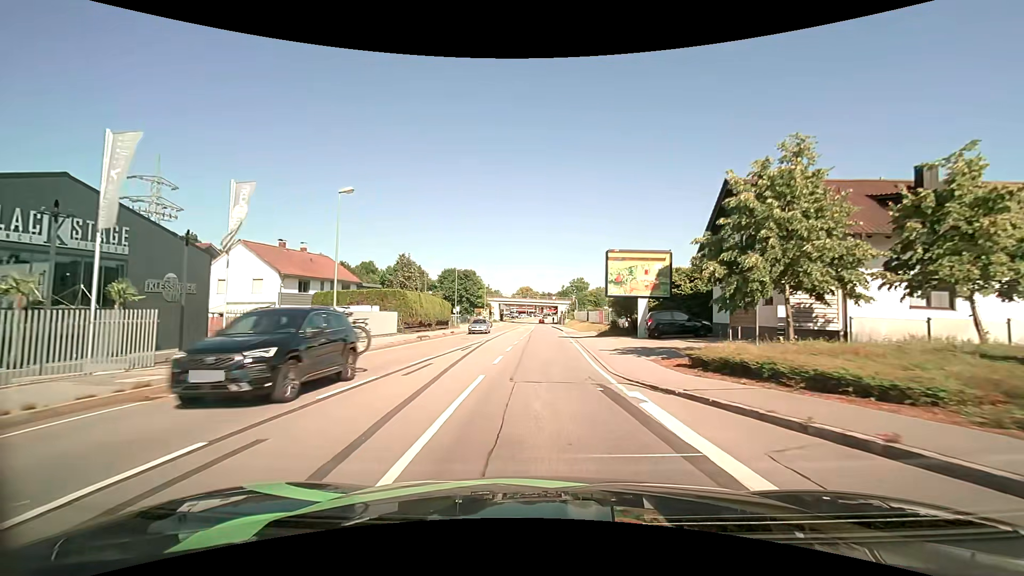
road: primary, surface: asphalt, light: Day
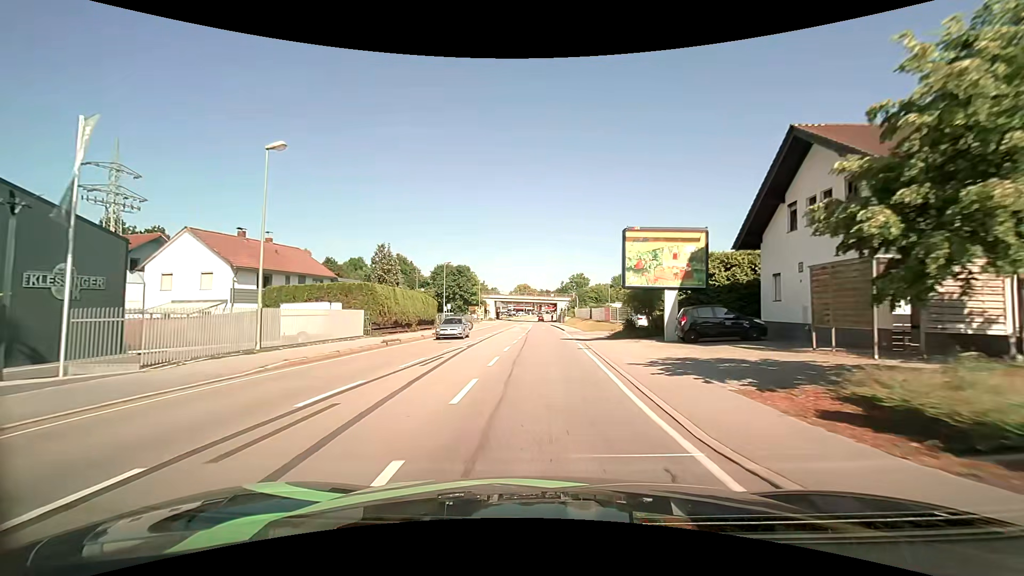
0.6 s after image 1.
(0.0, +6.8) m; 0°
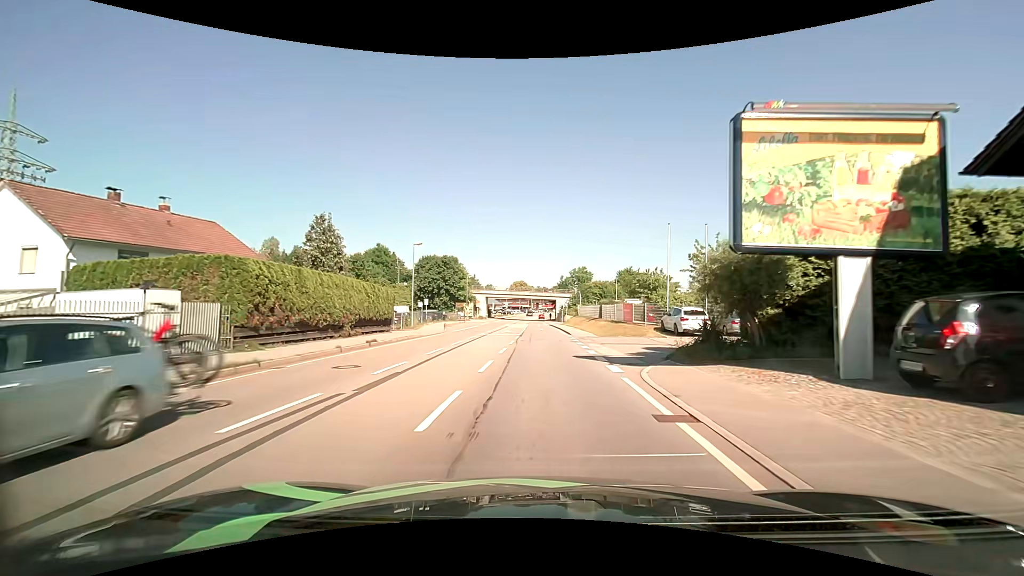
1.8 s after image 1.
(0.0, +13.7) m; 0°
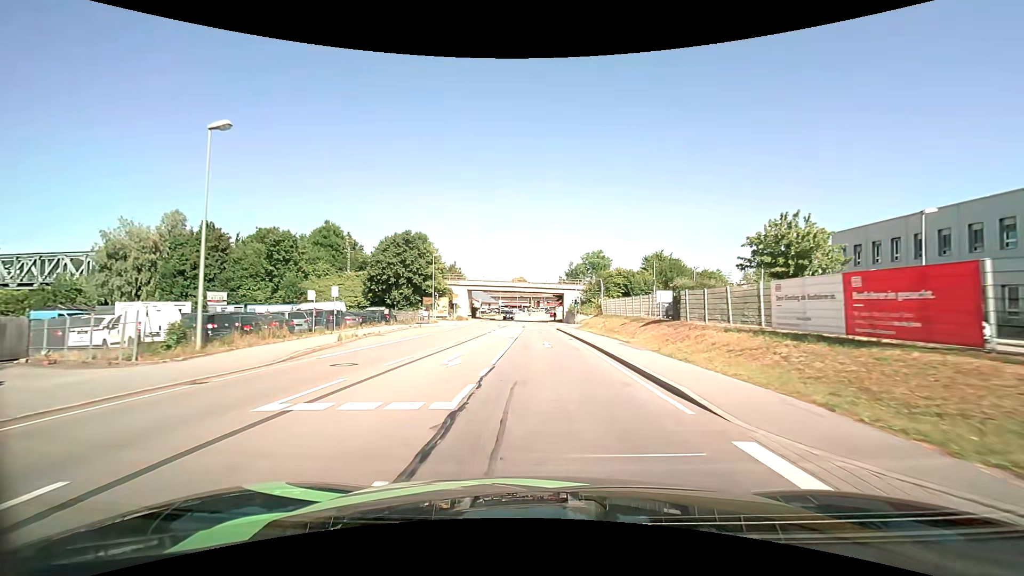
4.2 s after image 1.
(-0.1, +28.9) m; 0°
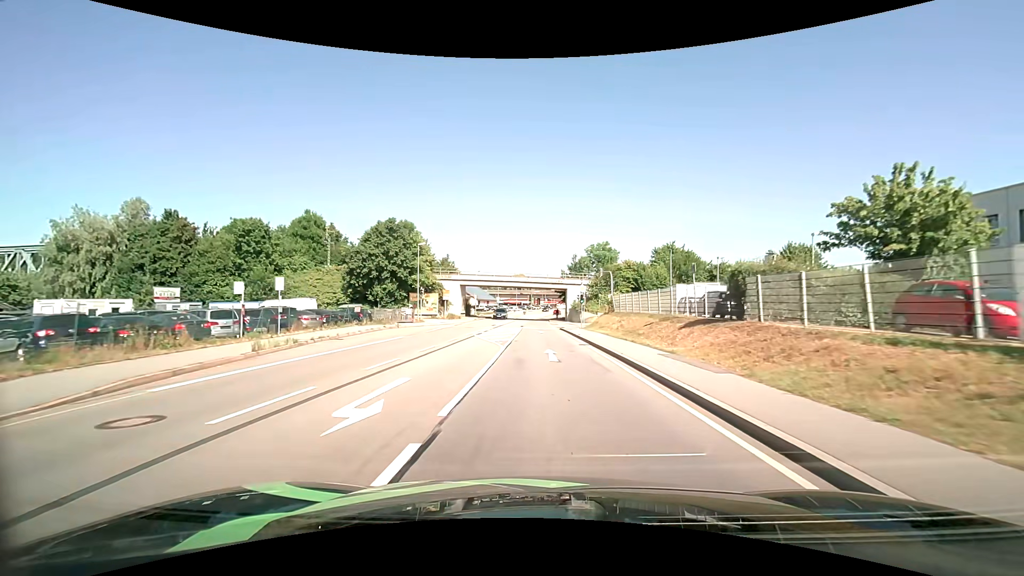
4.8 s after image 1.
(0.0, +7.5) m; 0°
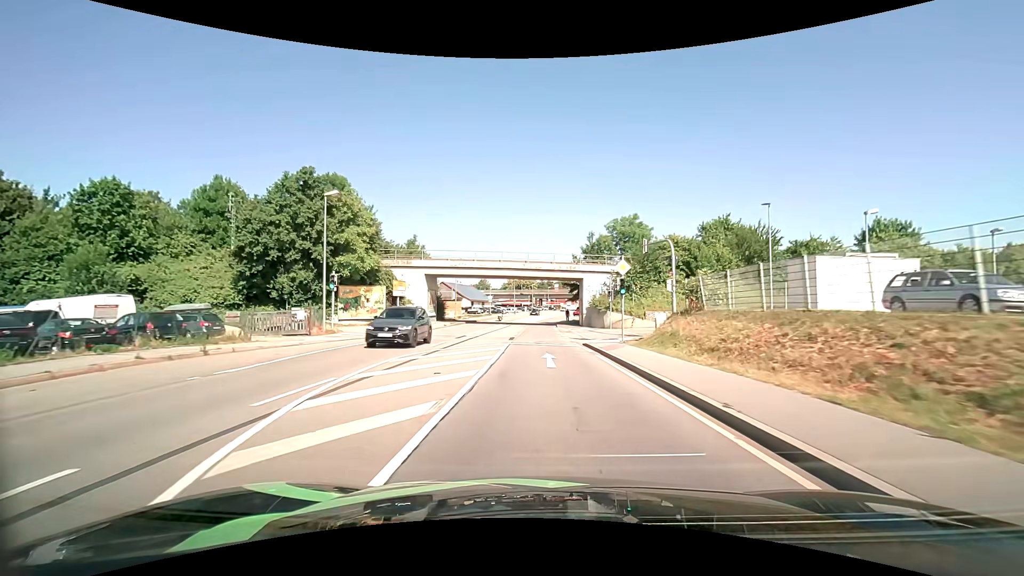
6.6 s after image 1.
(0.0, +22.8) m; 0°
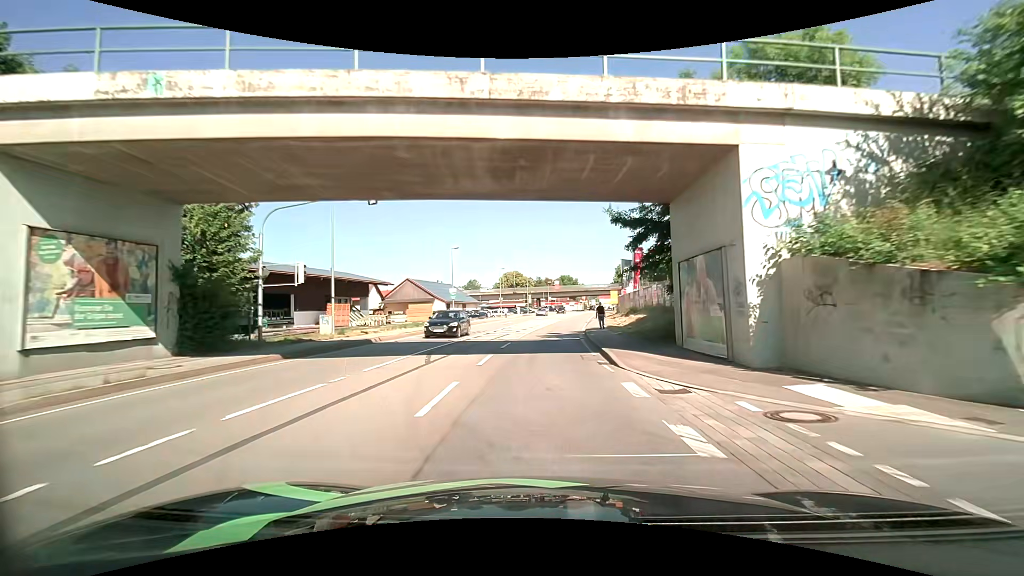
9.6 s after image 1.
(-0.1, +38.1) m; 0°
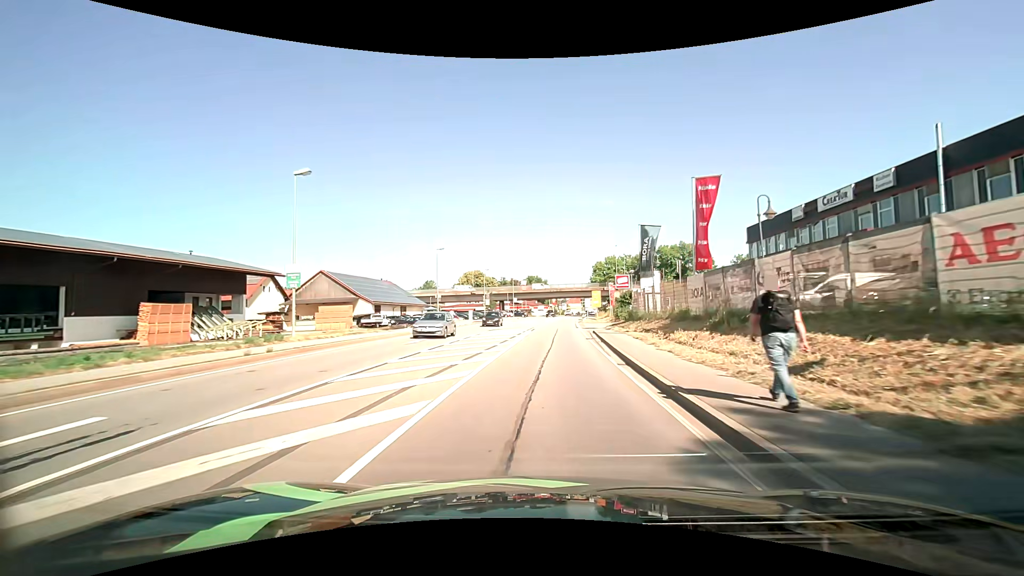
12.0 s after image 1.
(+0.7, +29.3) m; +4°
(0, +10) (0, +20) (+1, +30) (+1, +40) (+2, +50) (+2, +60) (+3, +70) (+4, +80) (+5, +90) (+6, +100) m
